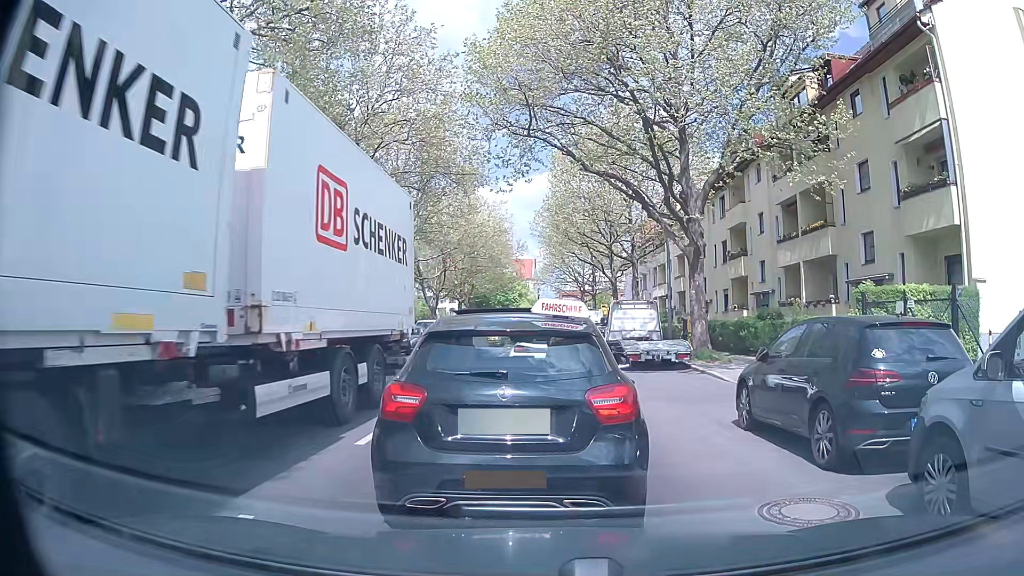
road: tertiary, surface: asphalt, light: Day
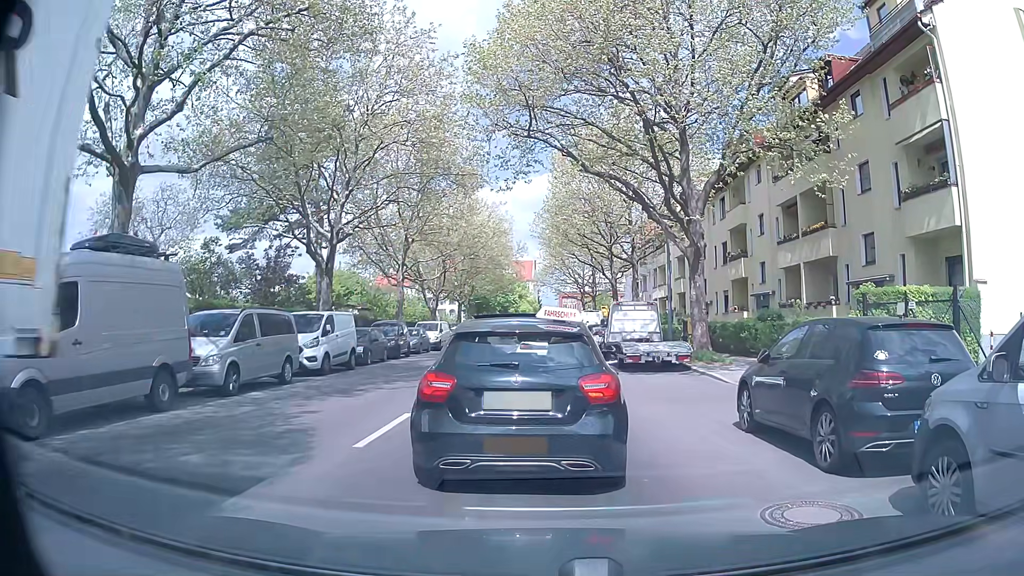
(0.0, 0.0) m; 0°
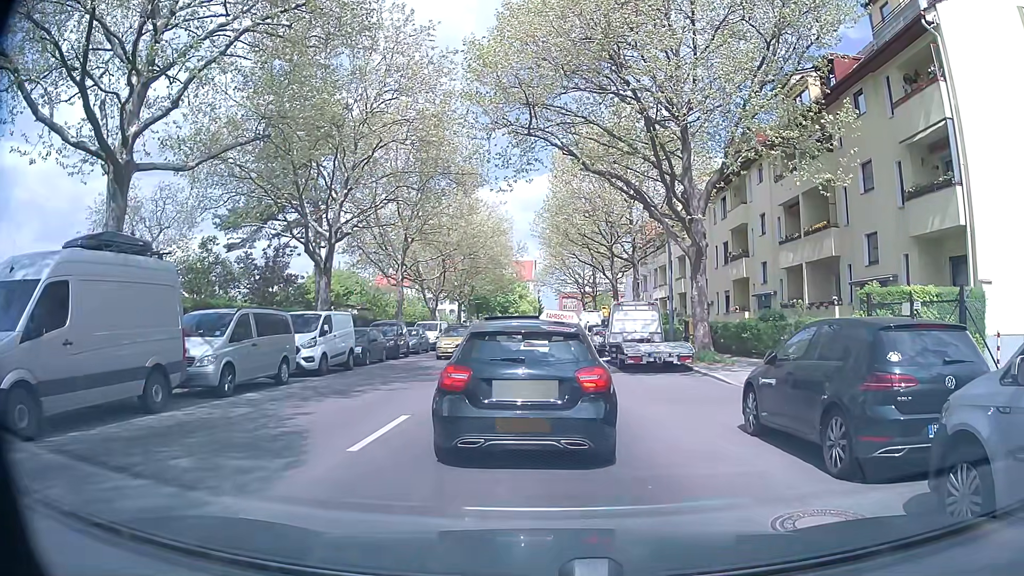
(0.0, +0.3) m; 0°
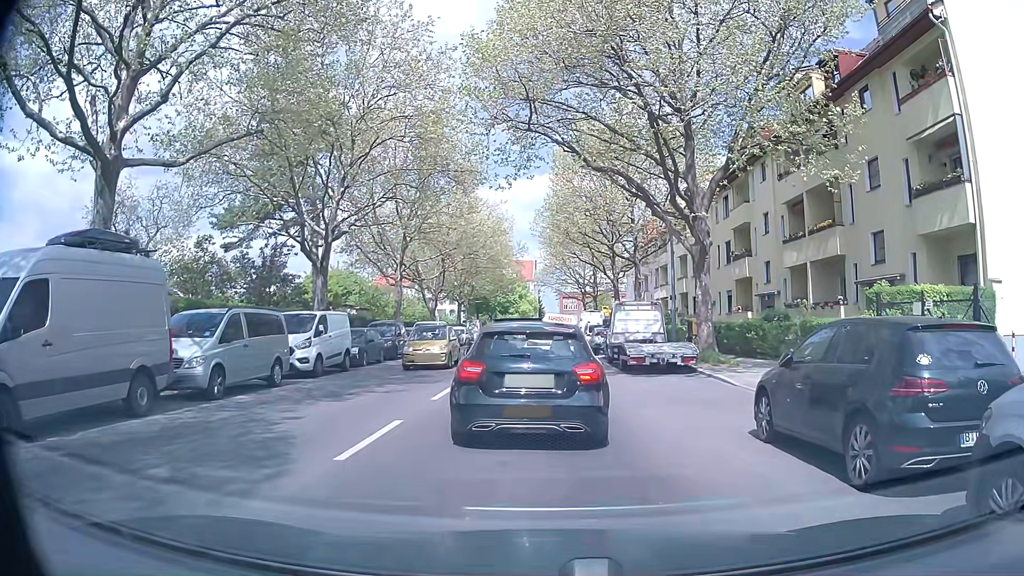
(0.0, +0.6) m; 0°
